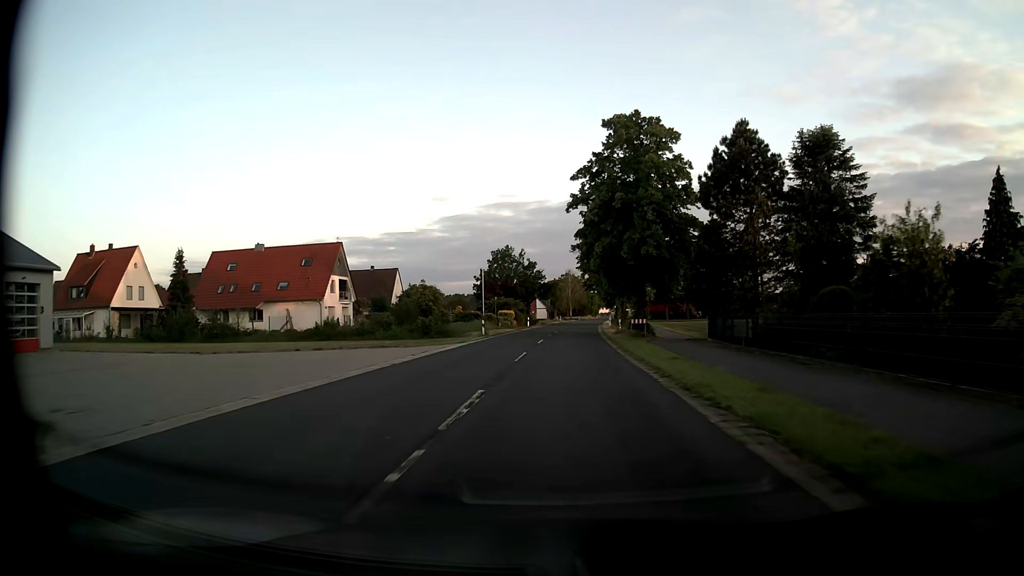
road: secondary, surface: asphalt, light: Day
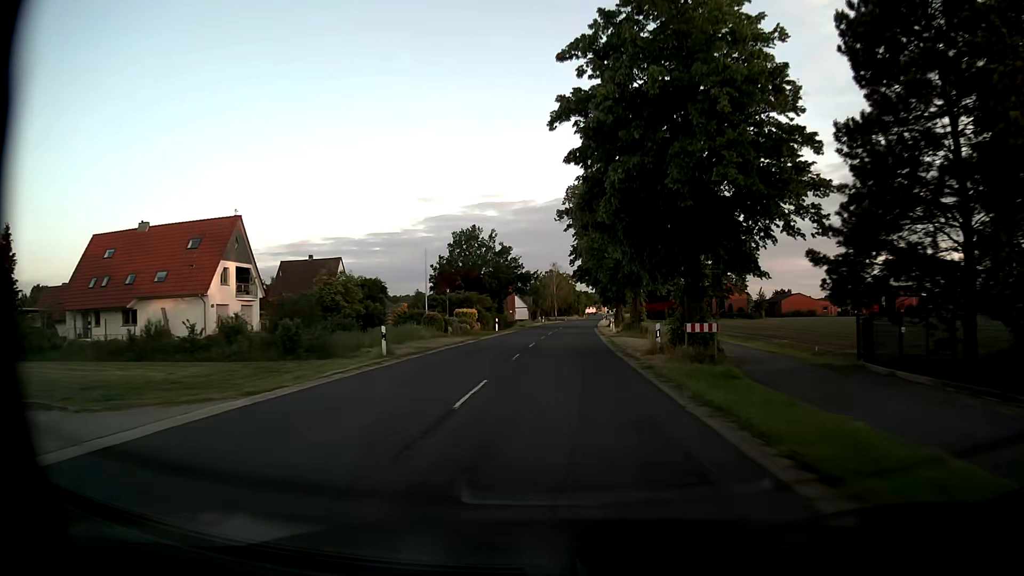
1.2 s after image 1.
(+0.4, +22.2) m; +1°
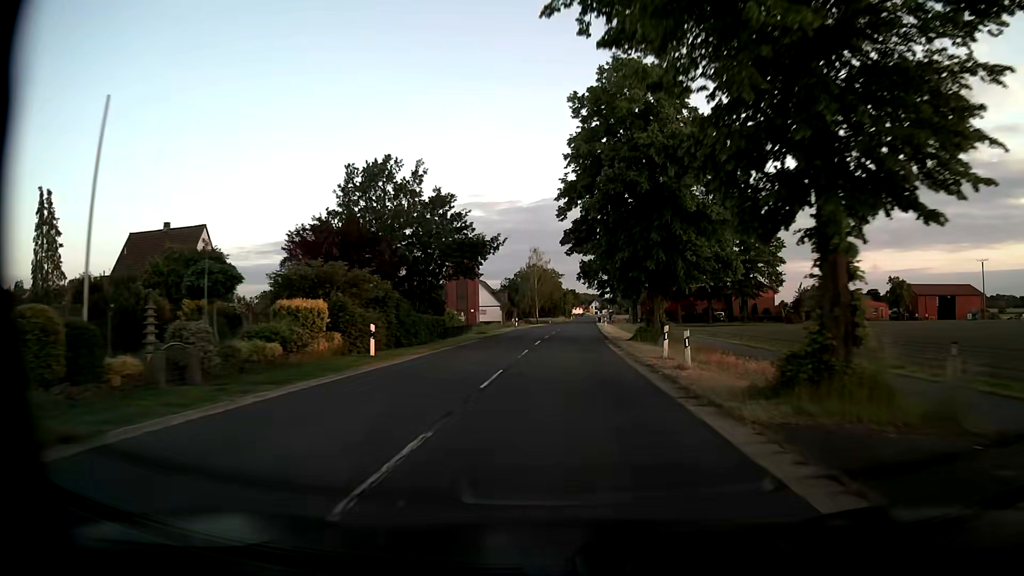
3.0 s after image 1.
(+0.4, +33.4) m; +2°
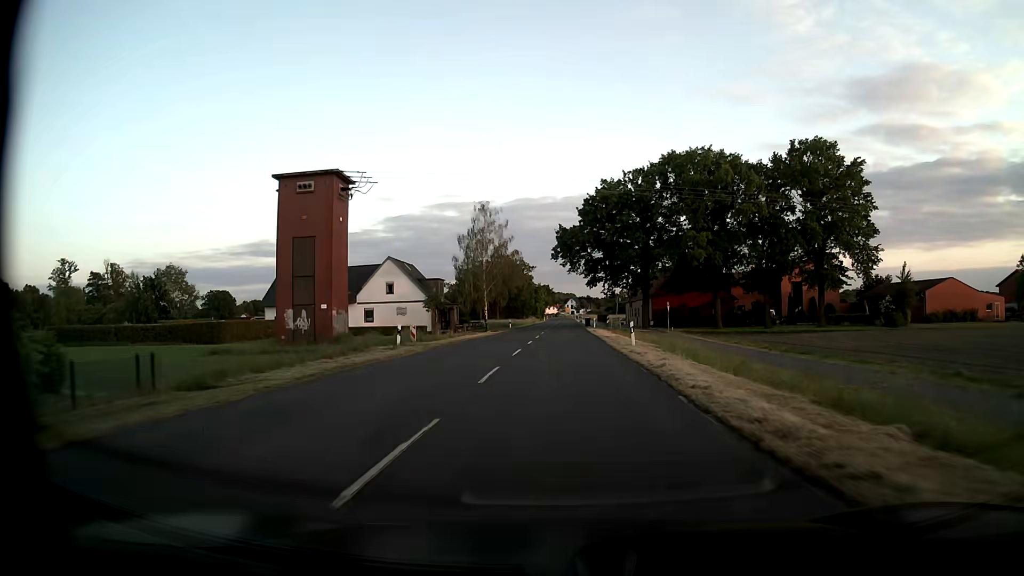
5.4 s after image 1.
(+0.7, +44.5) m; +2°
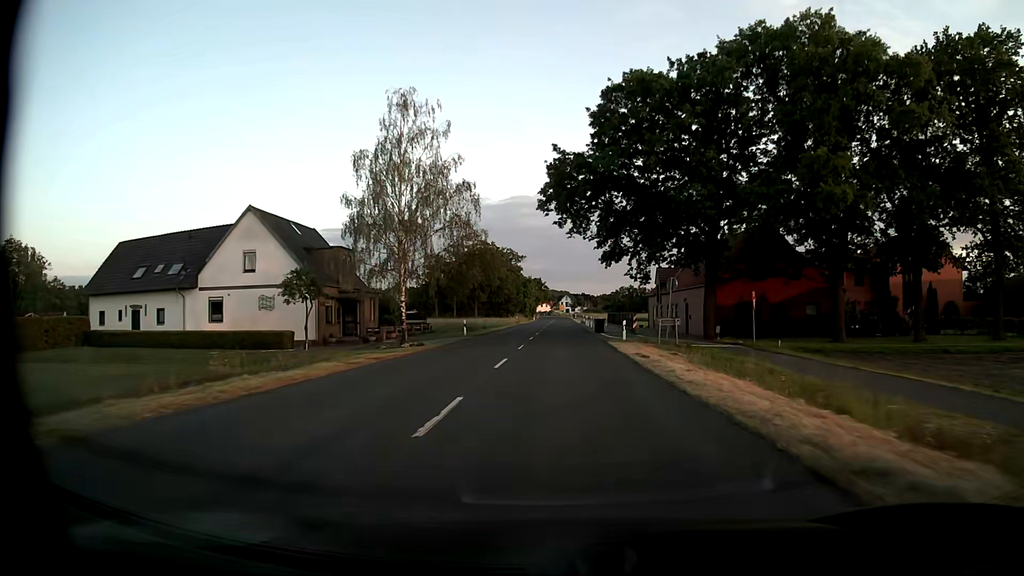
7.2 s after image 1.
(-0.1, +33.4) m; 0°
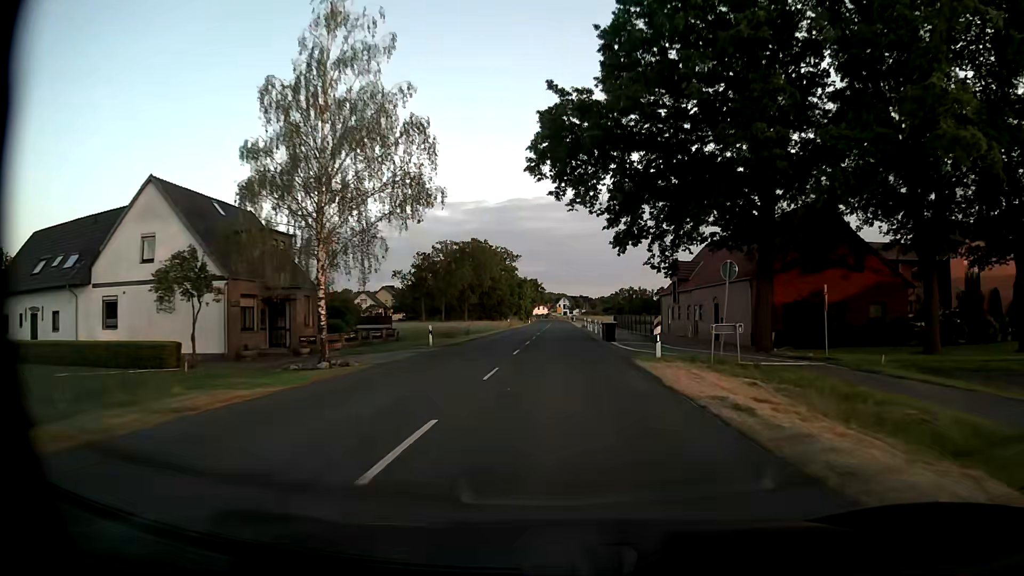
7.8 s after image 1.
(0.0, +11.1) m; 0°
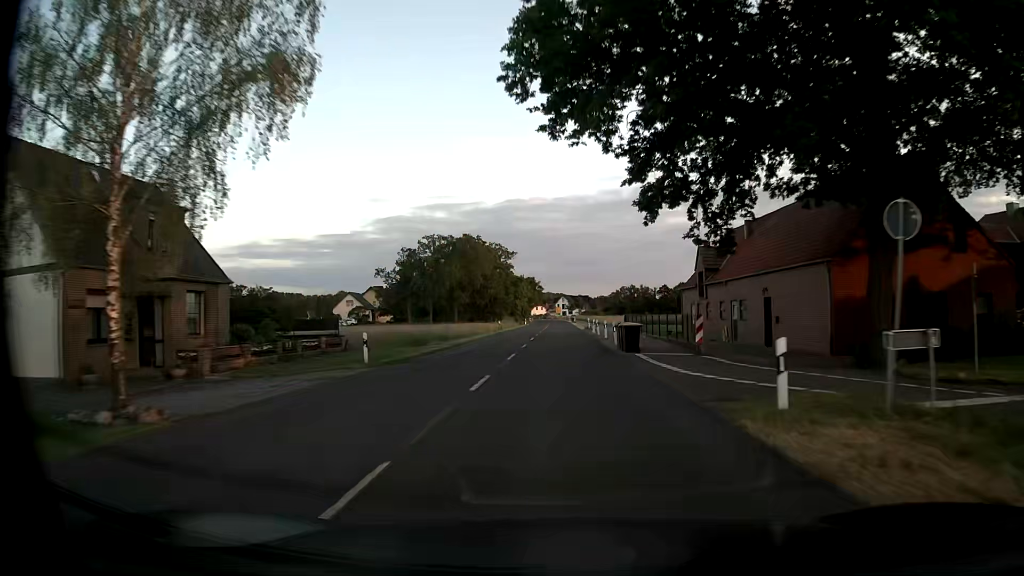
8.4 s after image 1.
(0.0, +11.1) m; 0°
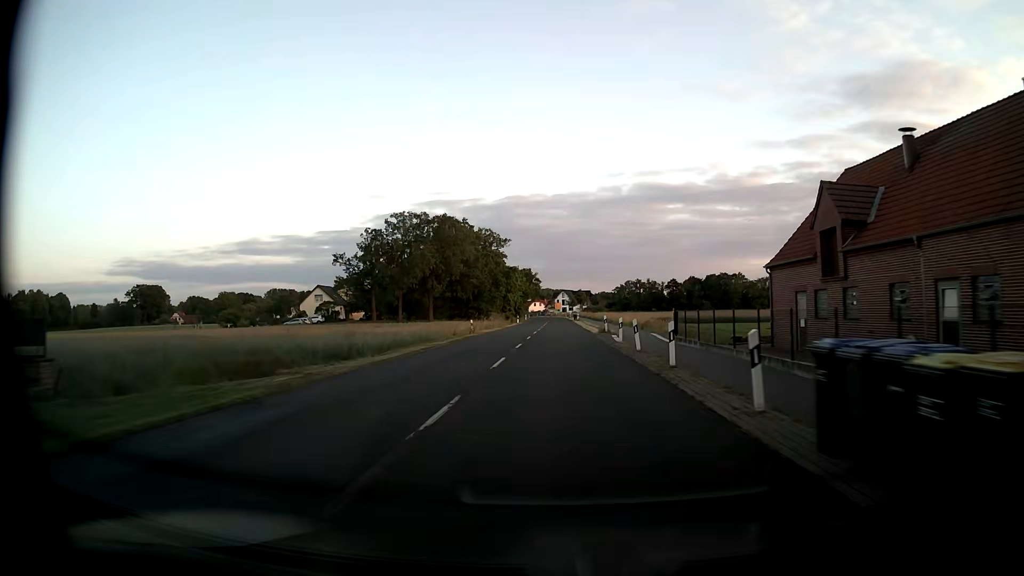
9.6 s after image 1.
(0.0, +22.3) m; +1°
(0, +10) (0, +20) (0, +30) (0, +40) (0, +50) (0, +60) (0, +70) (0, +80) (0, +90) (0, +100) m
